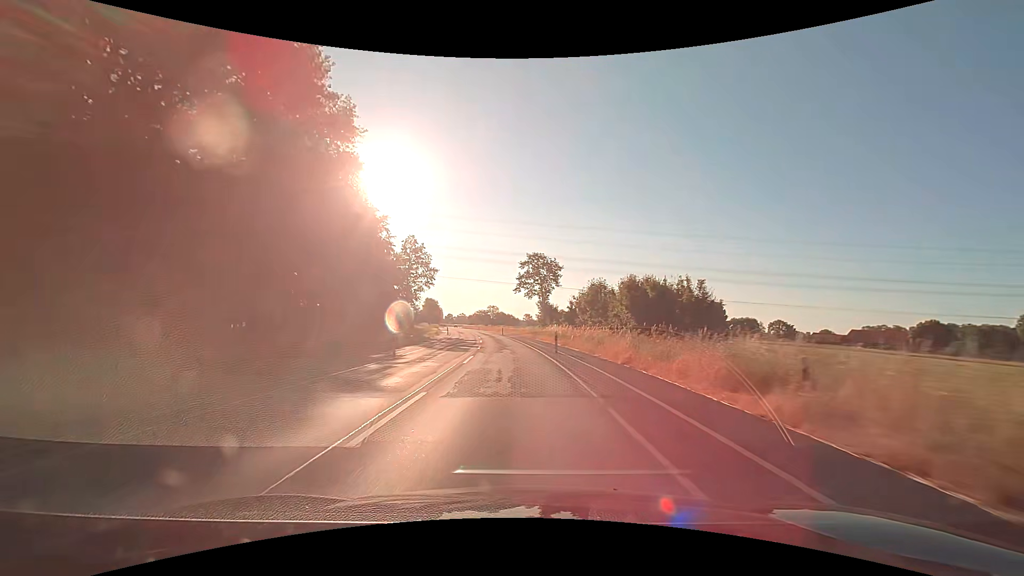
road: secondary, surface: asphalt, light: Day
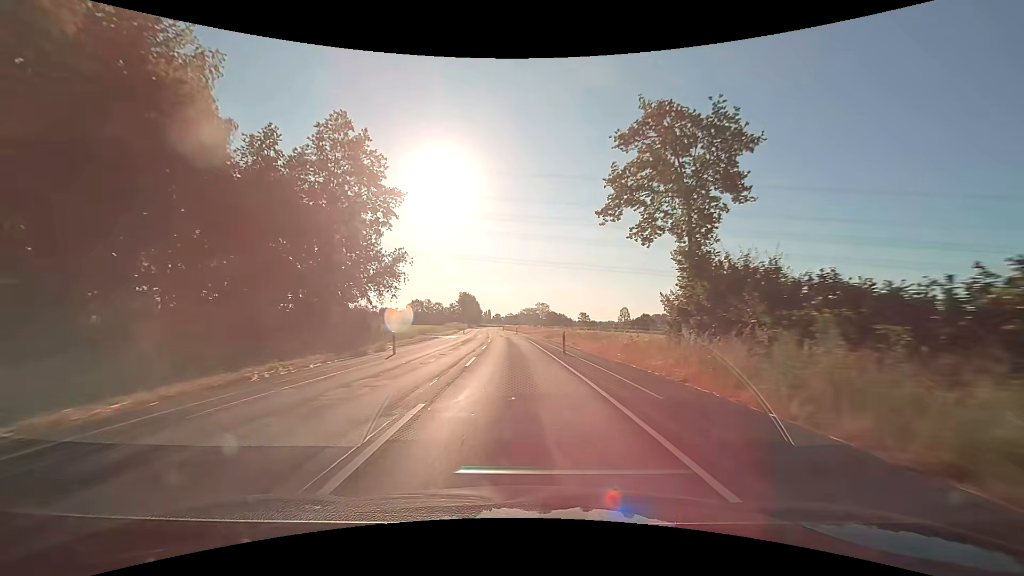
(-2.4, +49.9) m; -6°
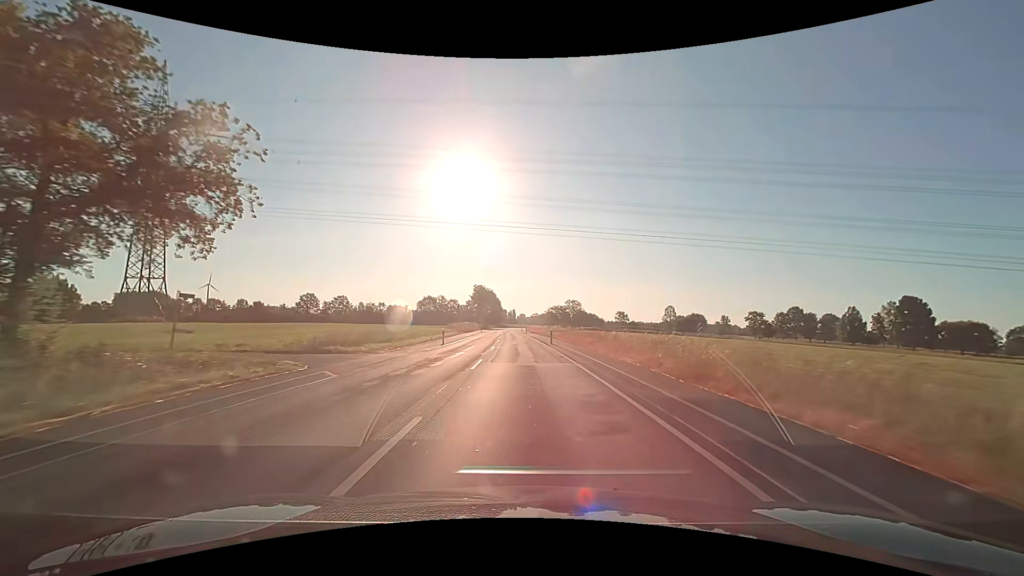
(-1.1, +37.9) m; -3°
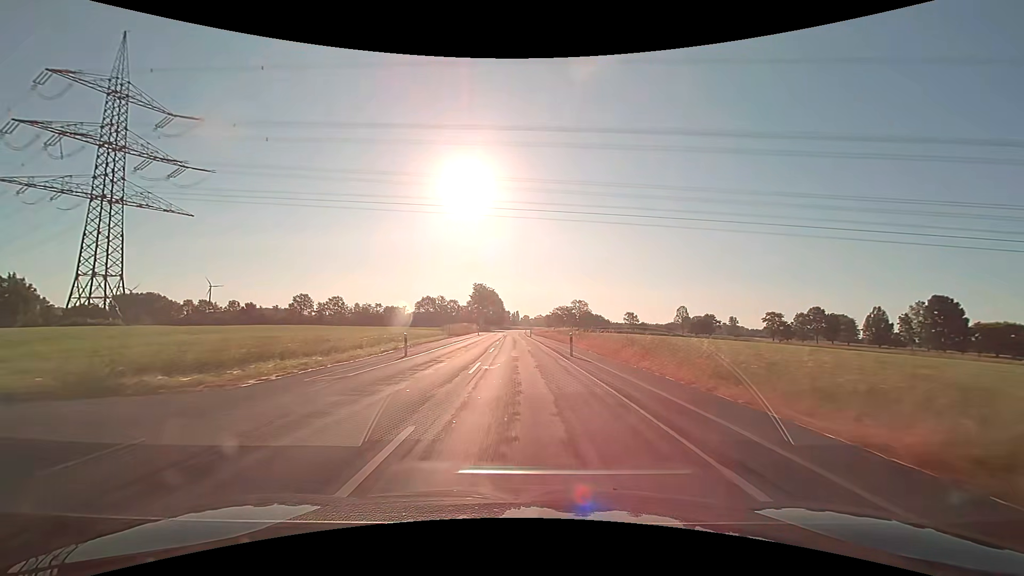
(0.0, +12.8) m; 0°
(0, +10) (0, +20) (0, +30) (0, +40) (-1, +50) (-1, +60) (-1, +70) (-1, +80) (-2, +90) (-2, +100) m
